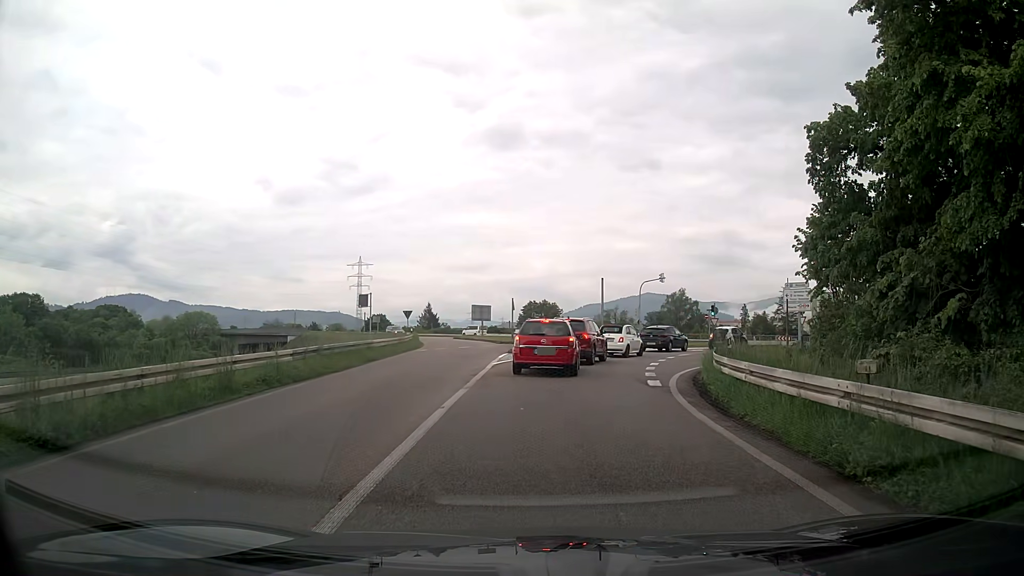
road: trunk_link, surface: asphalt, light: Day
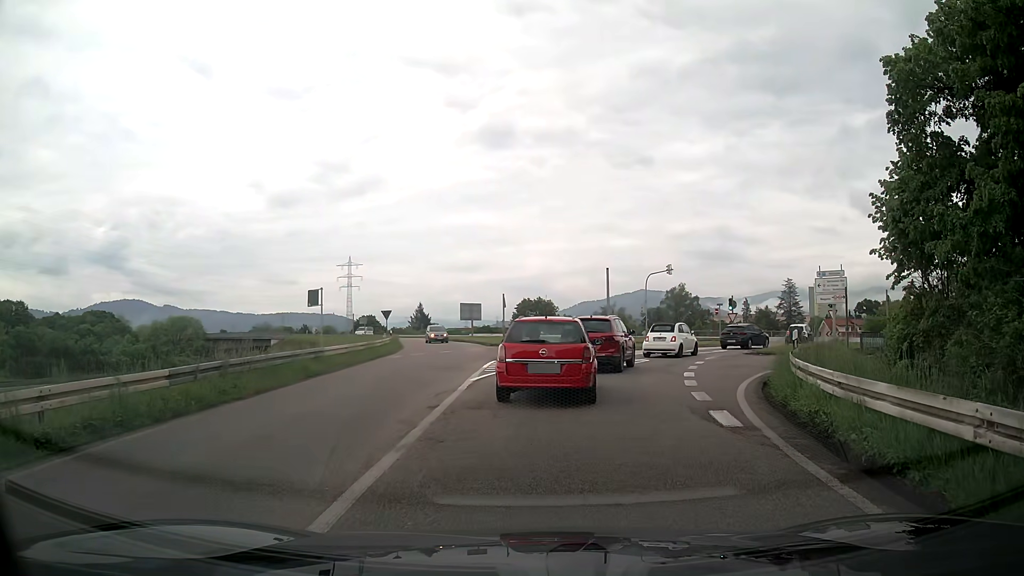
(+0.1, +6.3) m; 0°
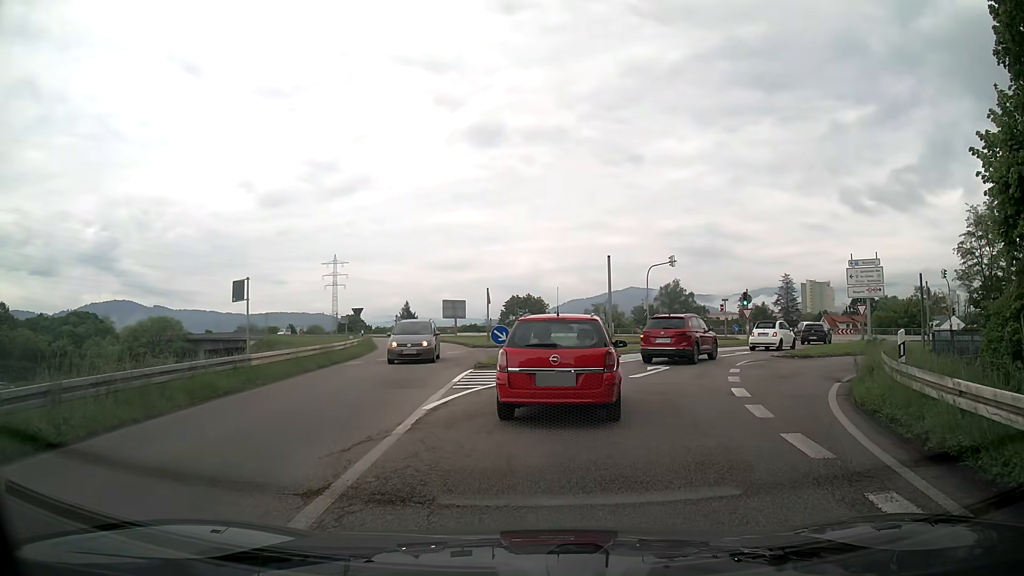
(+0.2, +5.8) m; +2°
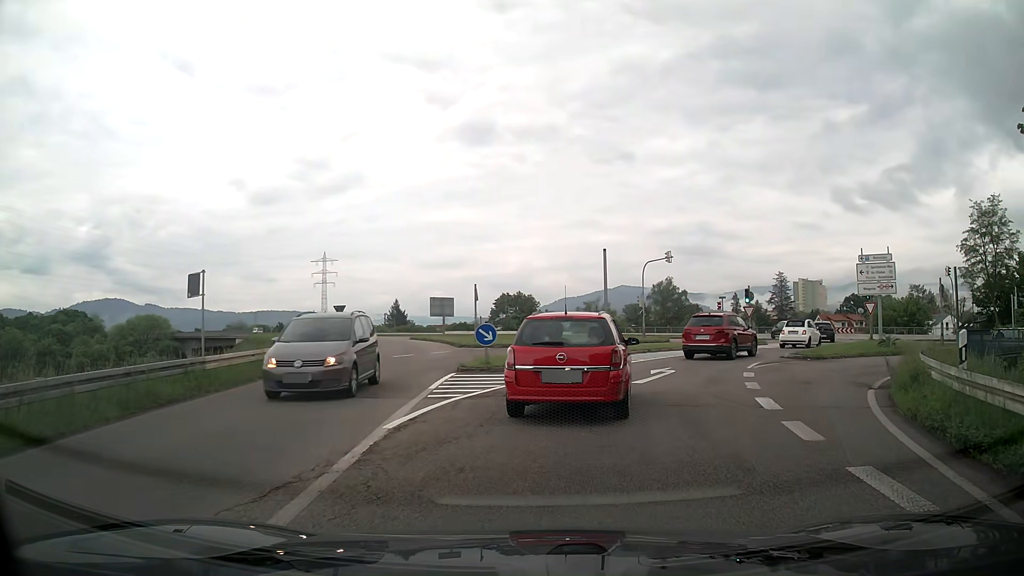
(0.0, +2.2) m; +2°
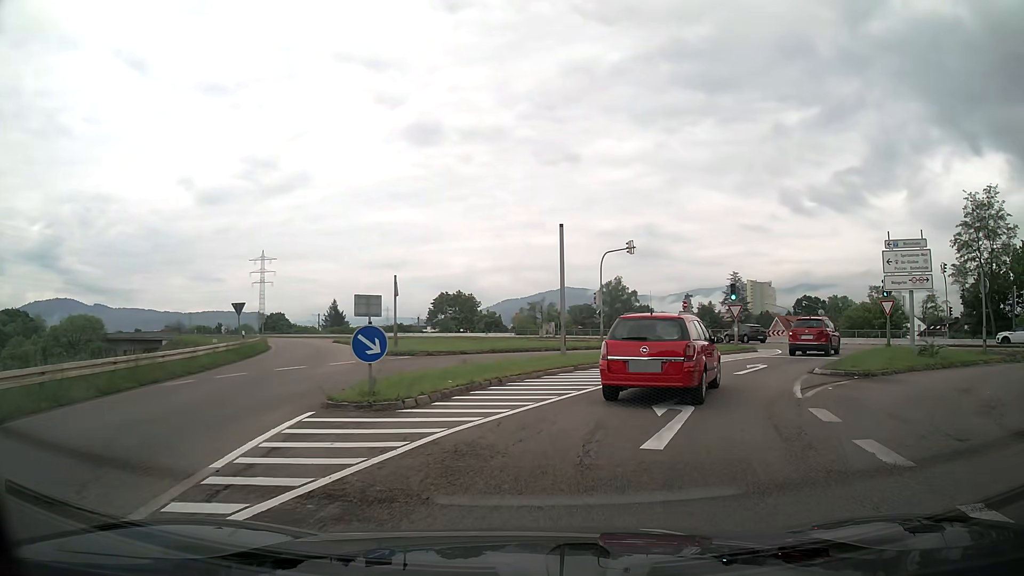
(+0.2, +7.9) m; +4°
(+1, +10) (+5, +19) (+11, +27) (+17, +35) (+19, +45) (+17, +55) (+11, +63) (+4, +70) (-4, +76) (-11, +82) m
